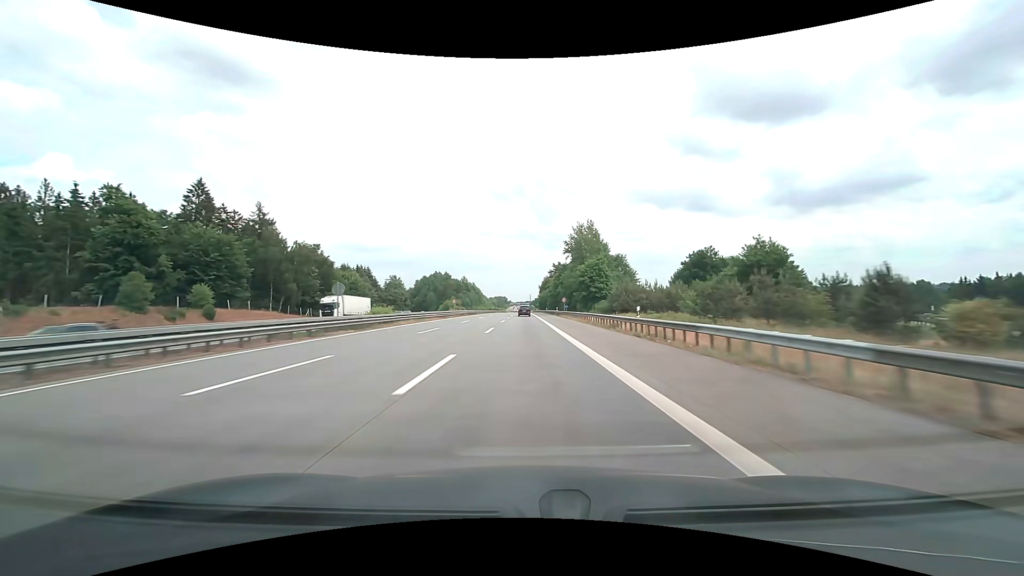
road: motorway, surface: concrete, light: Day
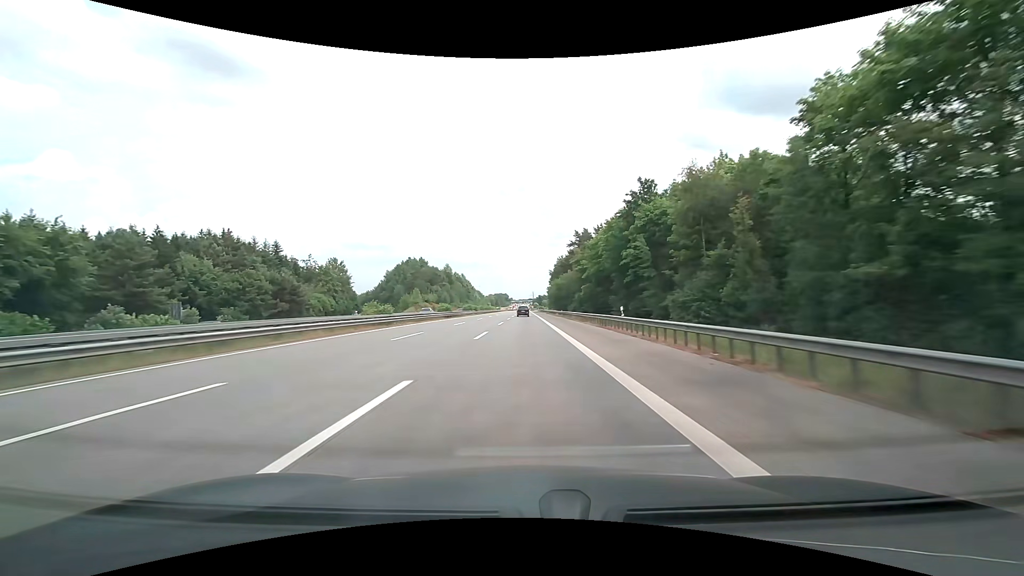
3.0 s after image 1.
(-0.2, +95.3) m; 0°
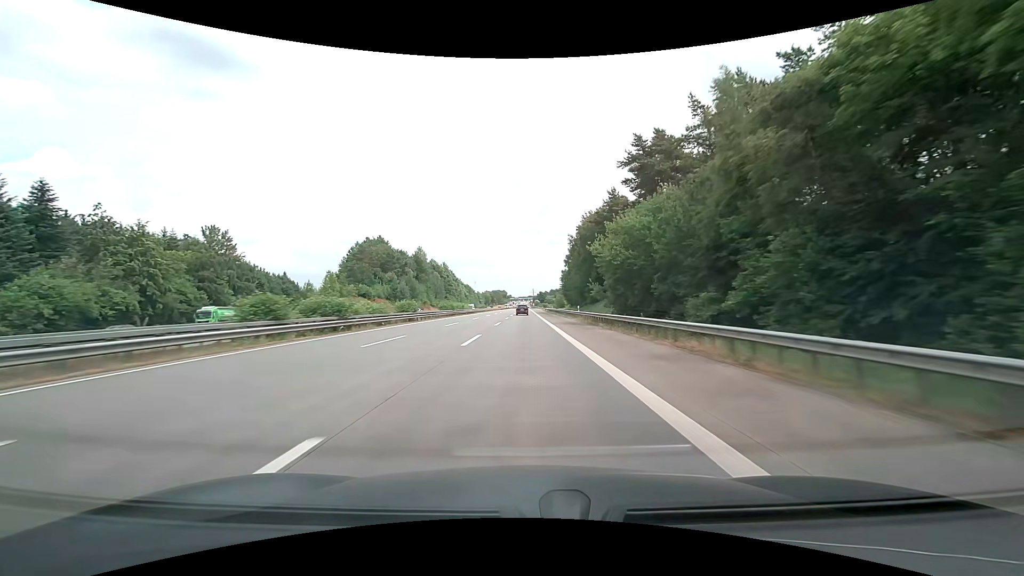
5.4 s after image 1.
(+0.2, +76.3) m; 0°
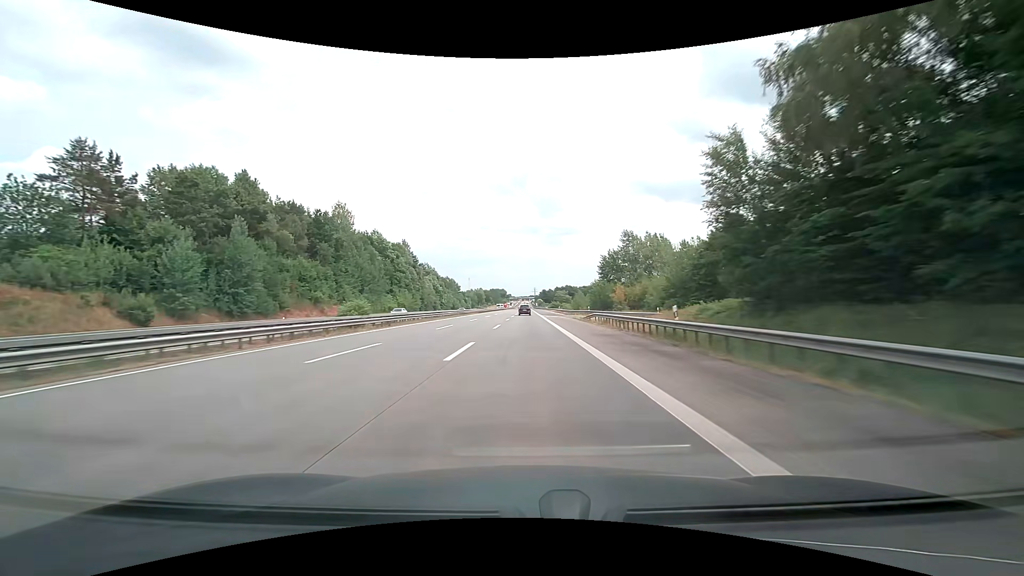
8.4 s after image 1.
(-0.1, +95.3) m; 0°
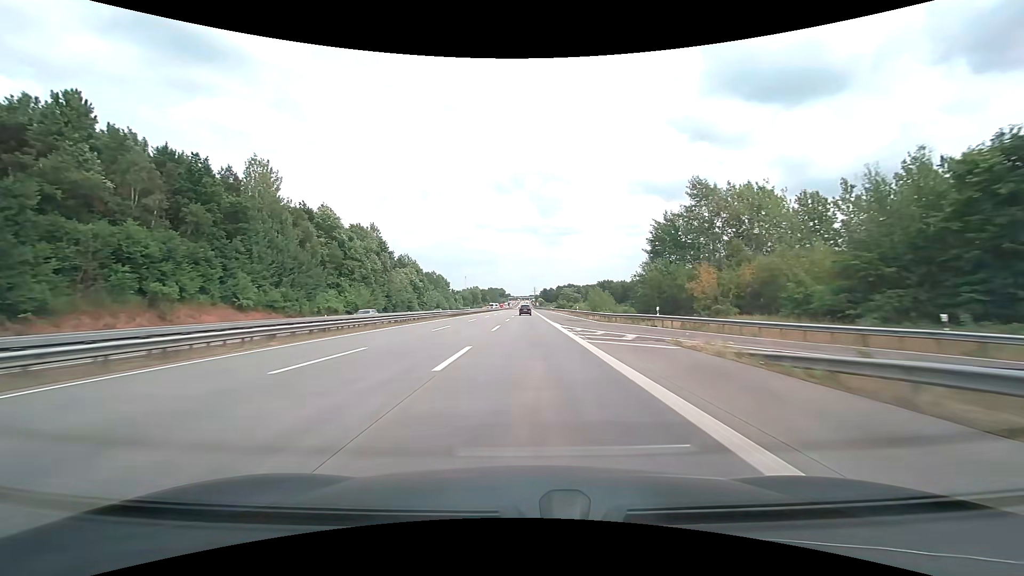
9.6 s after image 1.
(0.0, +38.1) m; 0°
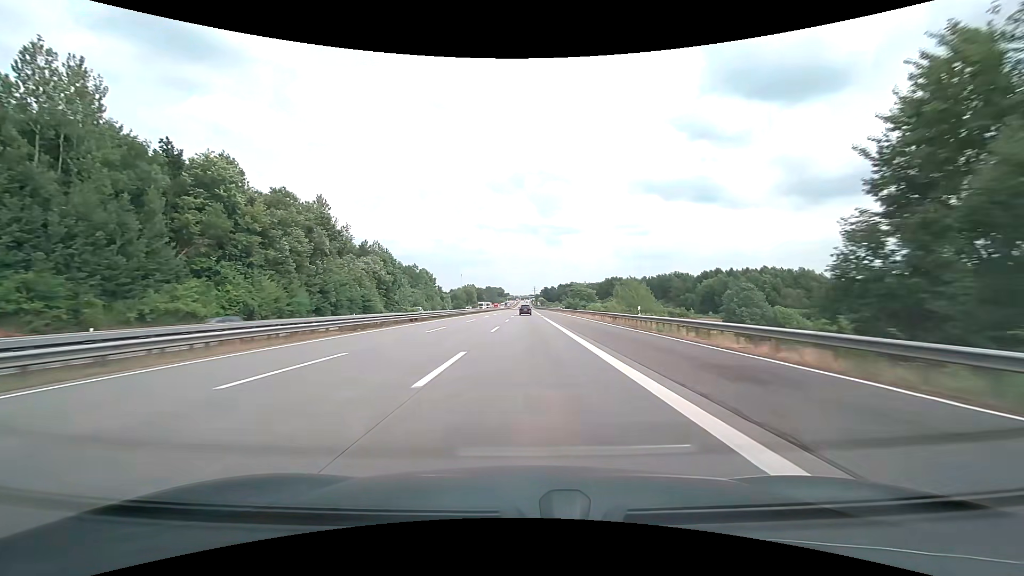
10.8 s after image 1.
(0.0, +38.2) m; 0°
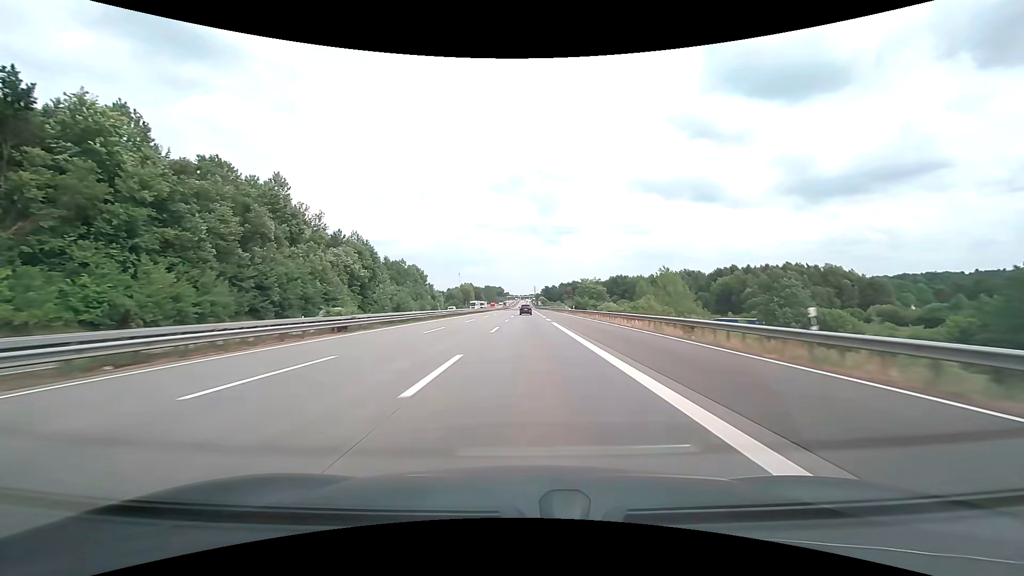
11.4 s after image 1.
(0.0, +19.1) m; 0°
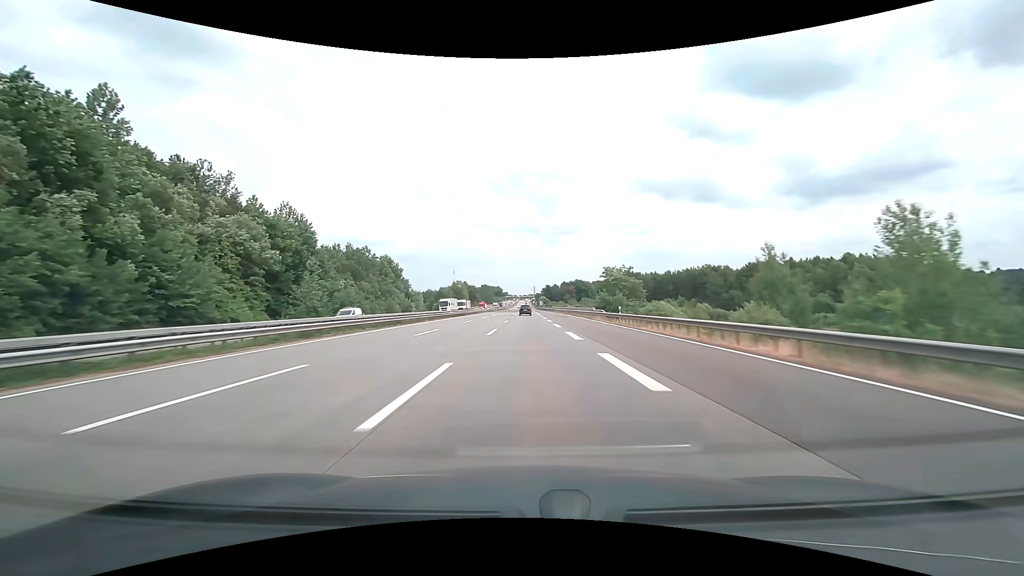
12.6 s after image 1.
(0.0, +38.1) m; 0°
(0, +10) (0, +20) (0, +30) (0, +40) (0, +50) (0, +60) (0, +70) (0, +80) (0, +90) (0, +100) m
